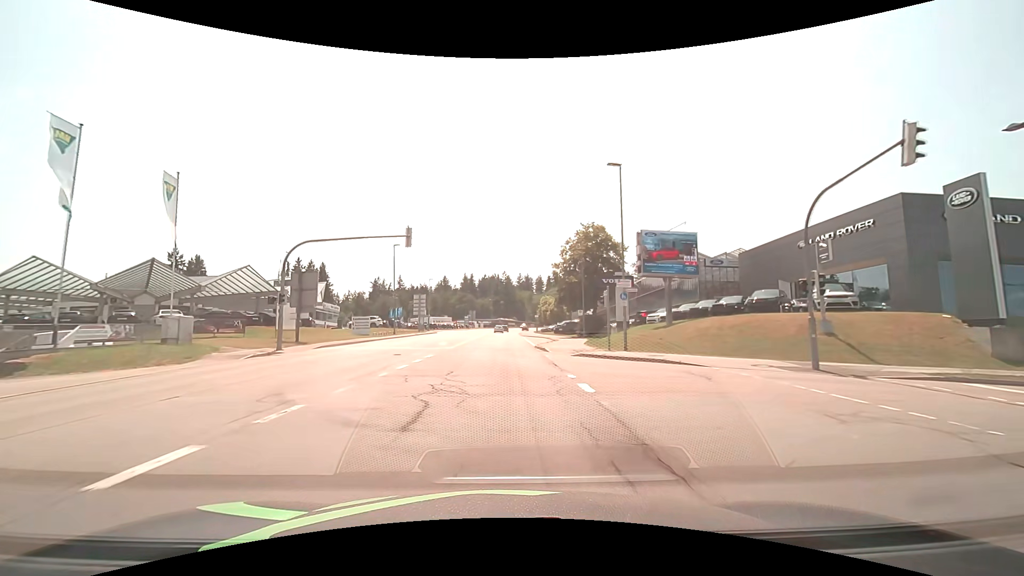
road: tertiary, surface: asphalt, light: Day
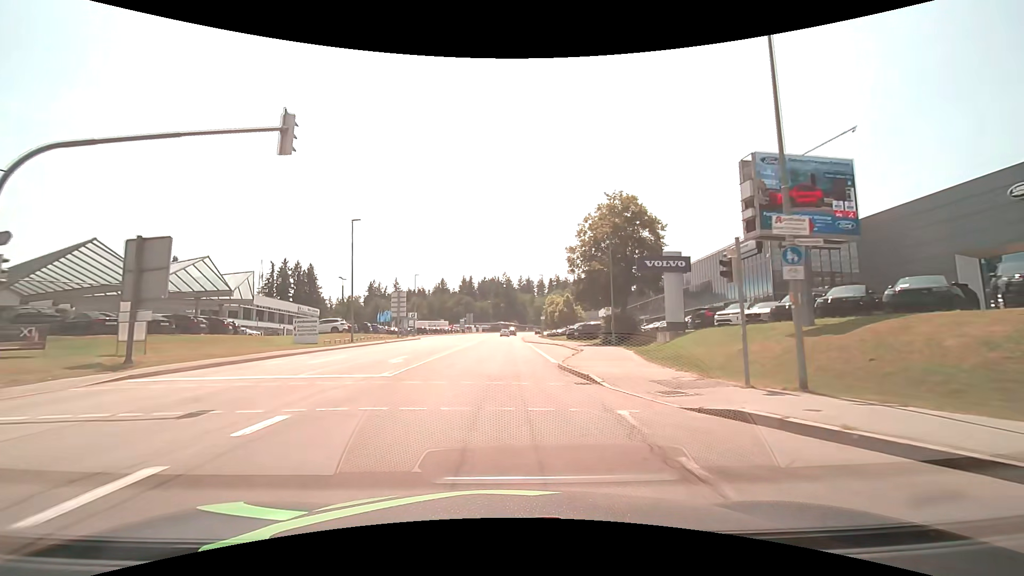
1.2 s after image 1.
(0.0, +15.5) m; 0°
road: secondary
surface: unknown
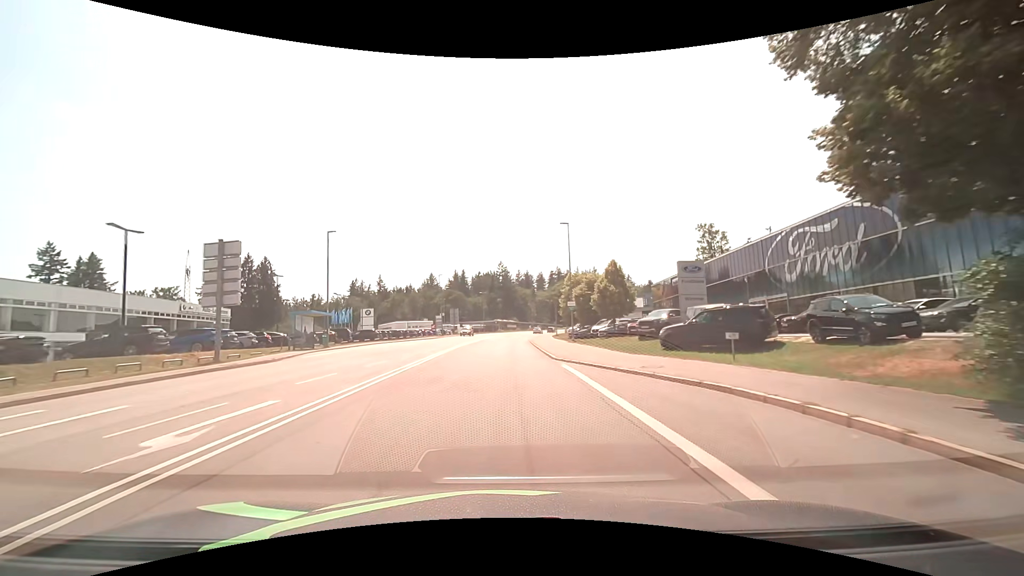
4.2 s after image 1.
(0.0, +38.8) m; 0°
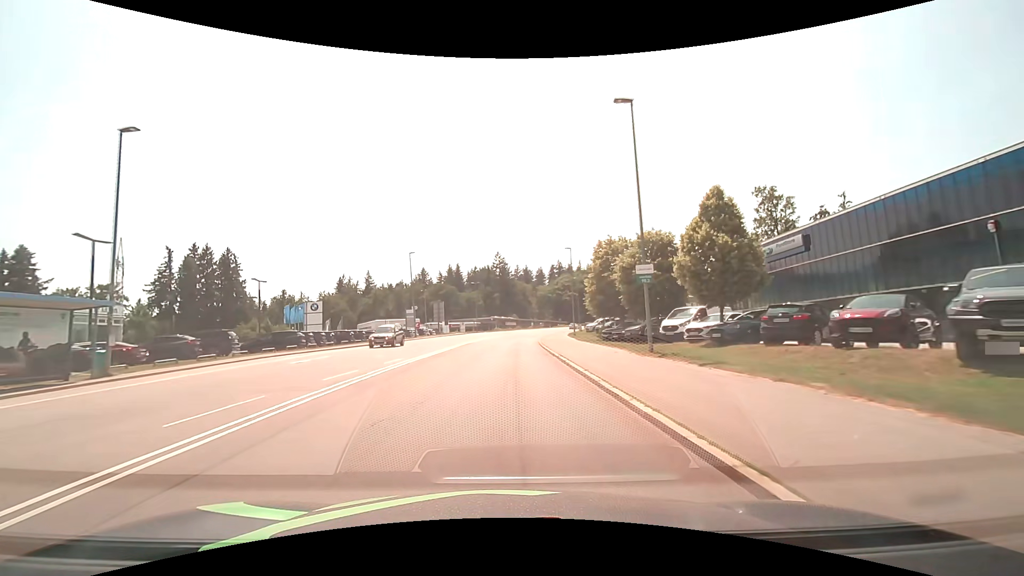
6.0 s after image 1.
(0.0, +23.3) m; 0°
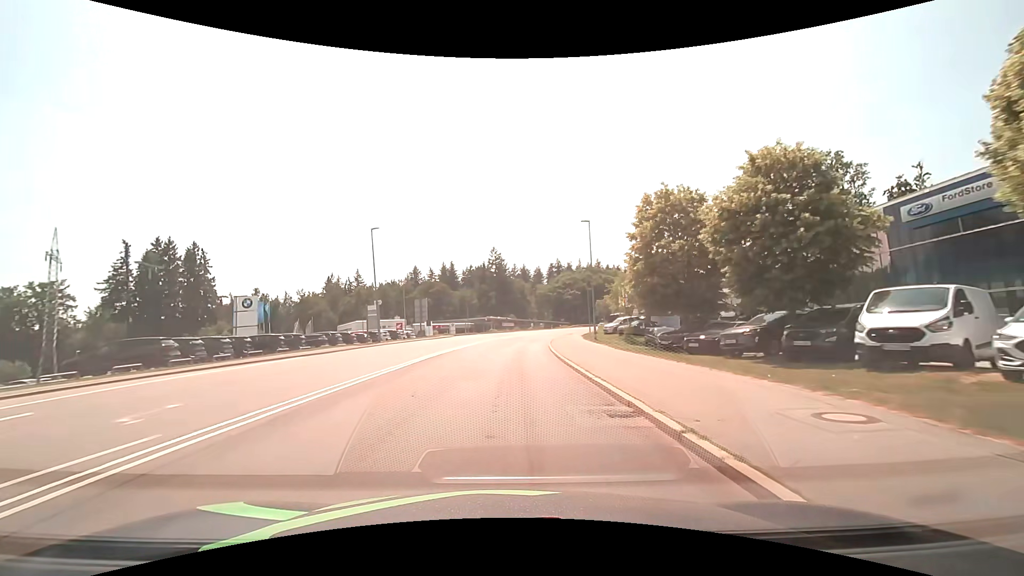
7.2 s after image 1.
(0.0, +15.6) m; 0°
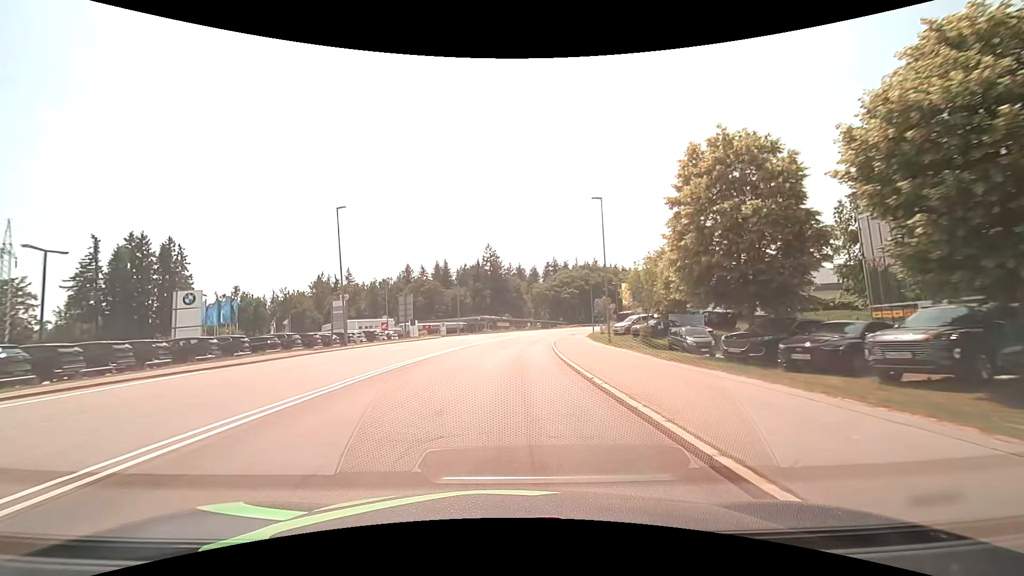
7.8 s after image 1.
(0.0, +7.8) m; 0°
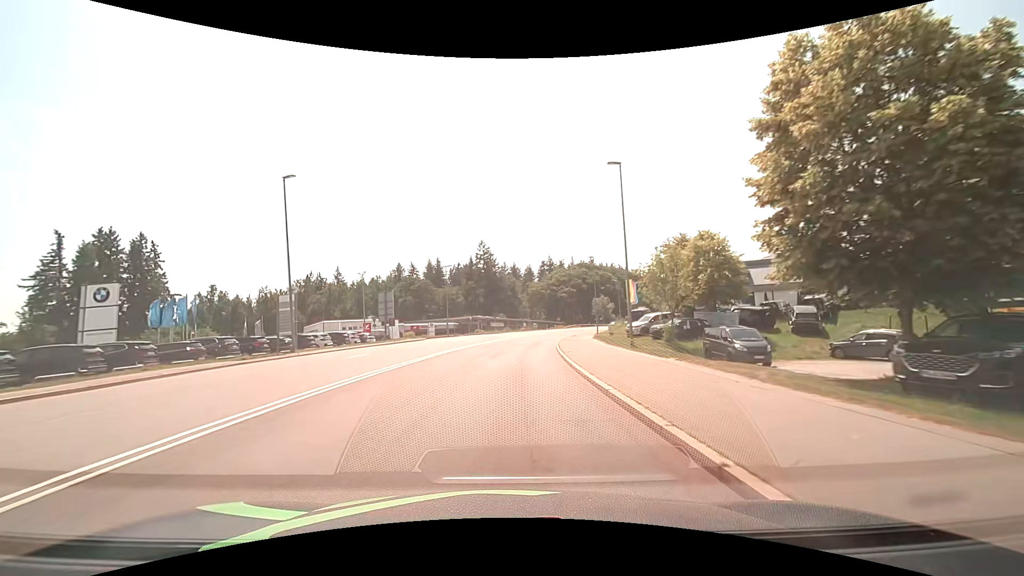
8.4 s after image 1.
(0.0, +7.8) m; 0°
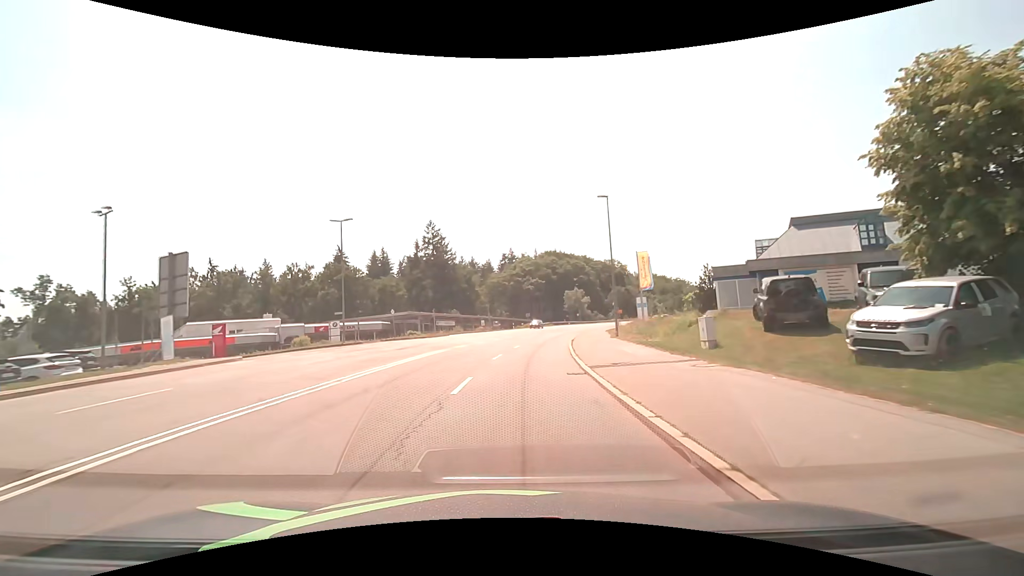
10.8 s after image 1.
(+1.1, +31.2) m; +5°
(0, +10) (+1, +20) (+2, +30) (+3, +40) (+5, +50) (+7, +59) (+9, +69) (+12, +79) (+15, +88) (+19, +97) m
